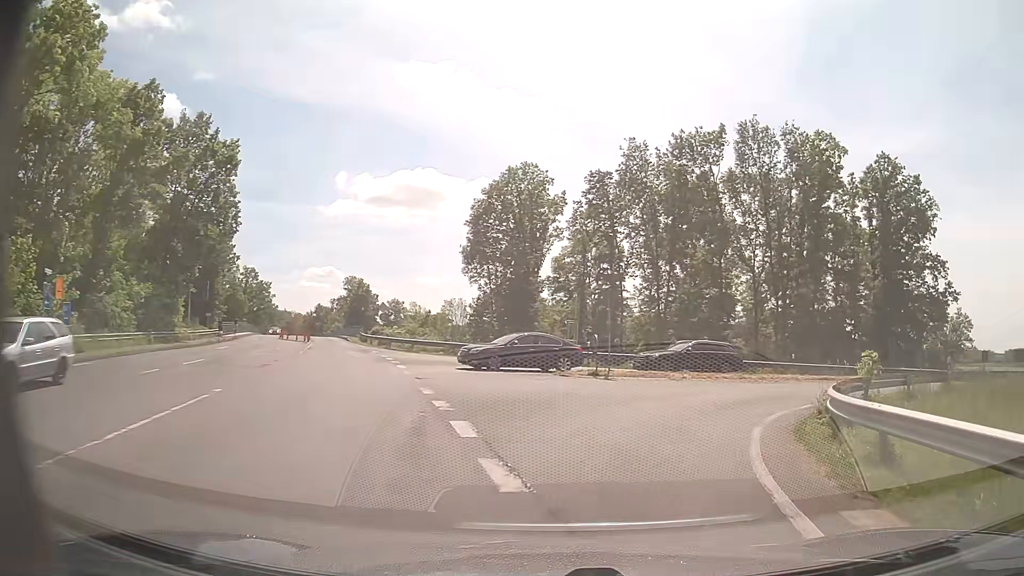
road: secondary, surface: asphalt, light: Day
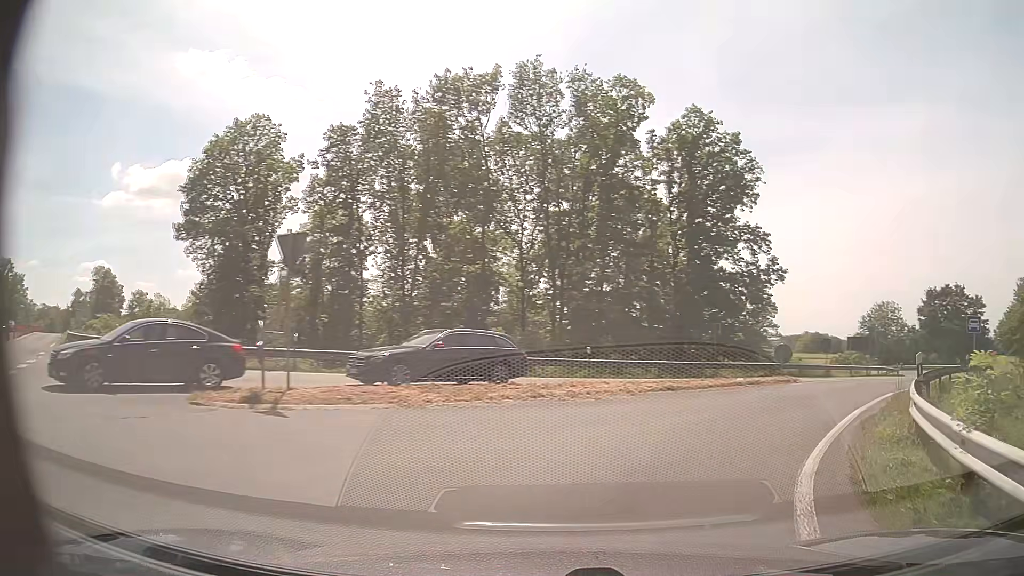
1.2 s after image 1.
(+1.8, +10.9) m; +21°
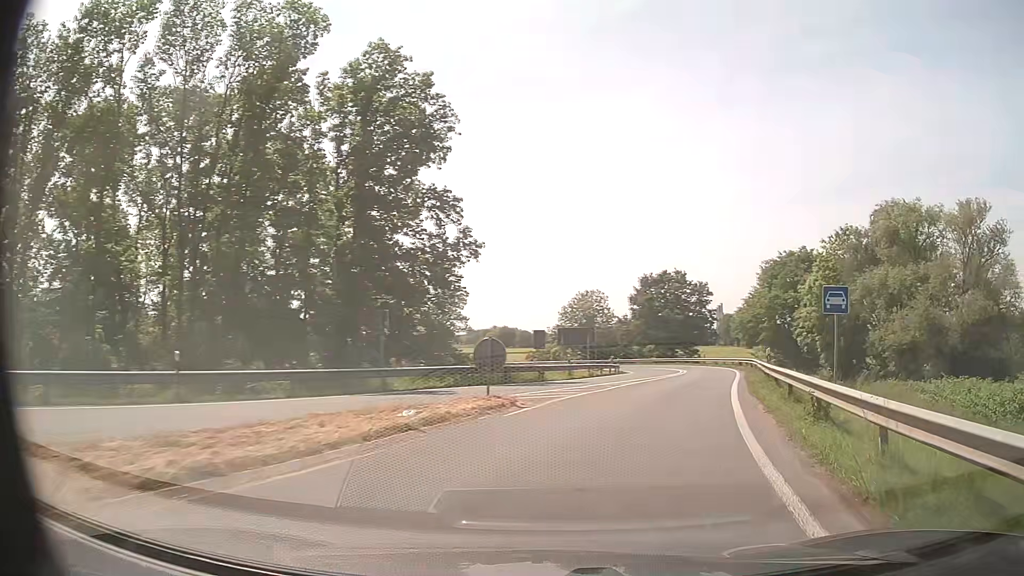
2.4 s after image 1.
(+2.6, +10.8) m; +27°
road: trunk_link
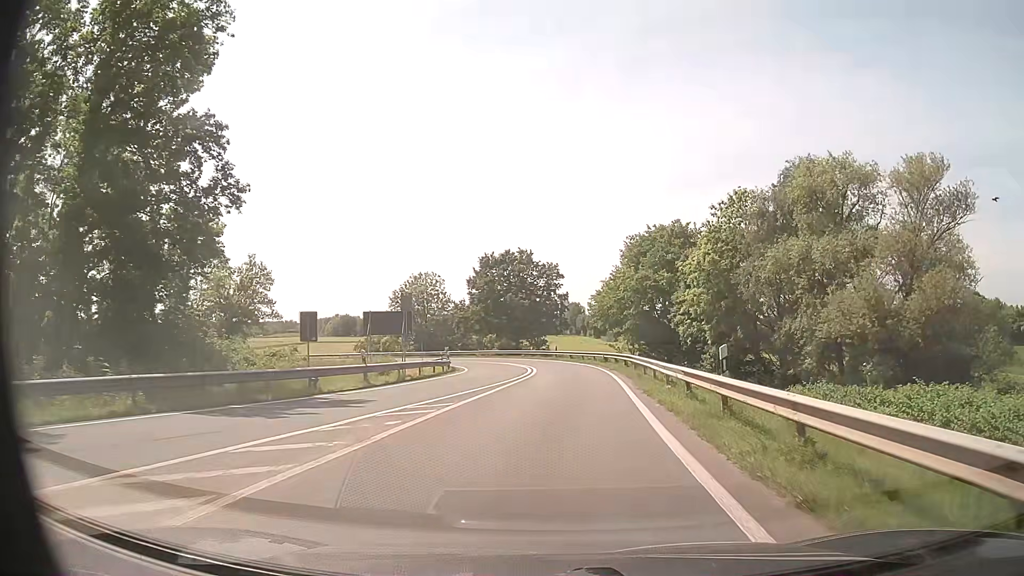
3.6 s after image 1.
(+1.8, +12.4) m; +14°
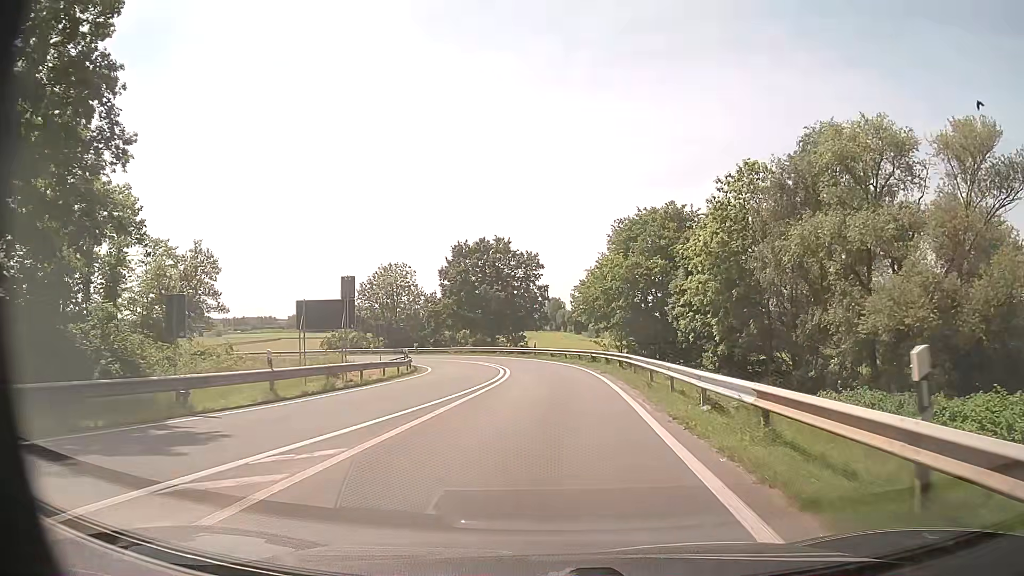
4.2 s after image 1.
(+0.1, +7.0) m; +2°
